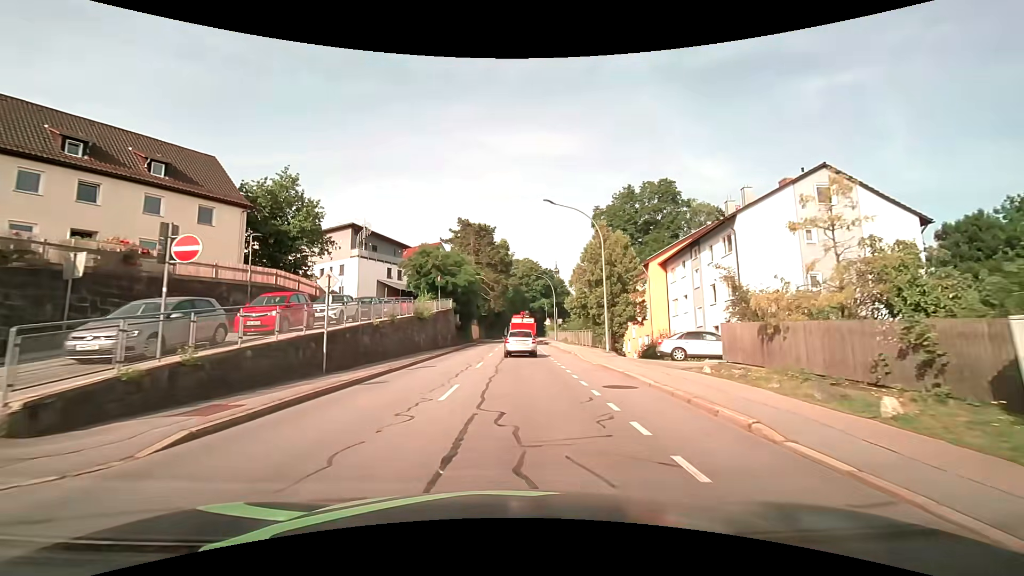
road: tertiary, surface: asphalt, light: Day
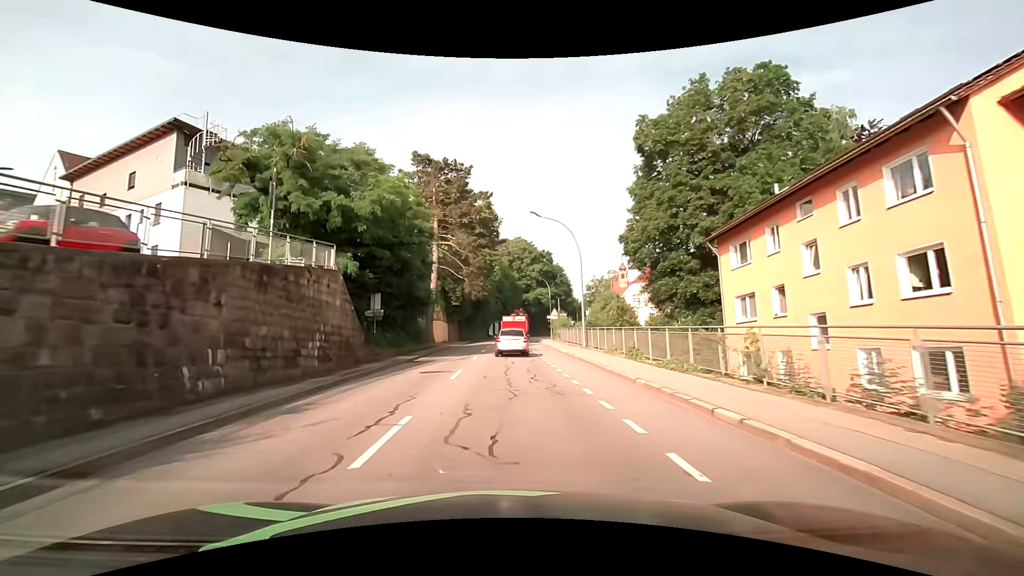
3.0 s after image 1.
(+0.6, +32.2) m; +1°
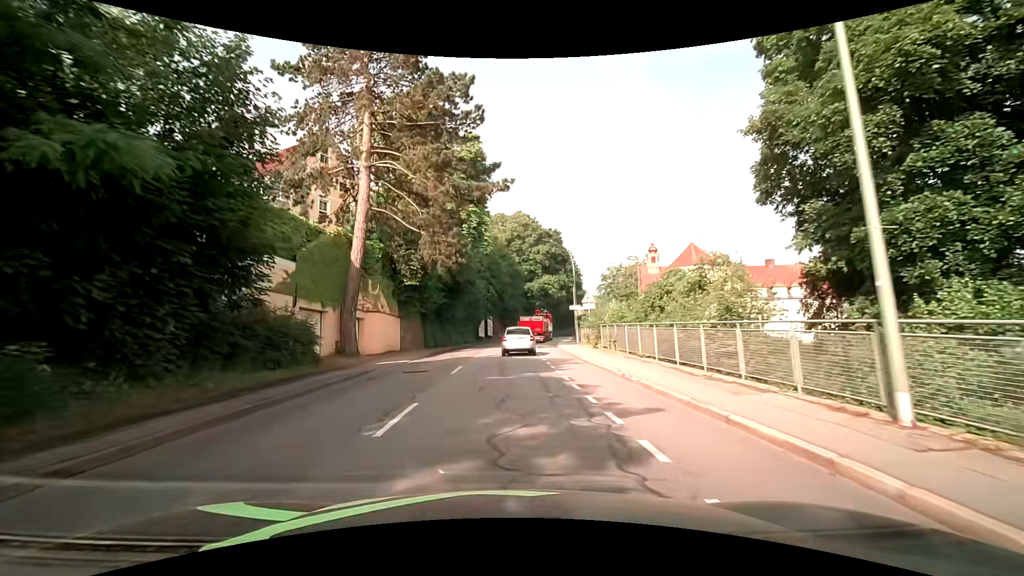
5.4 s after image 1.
(+0.1, +25.6) m; 0°
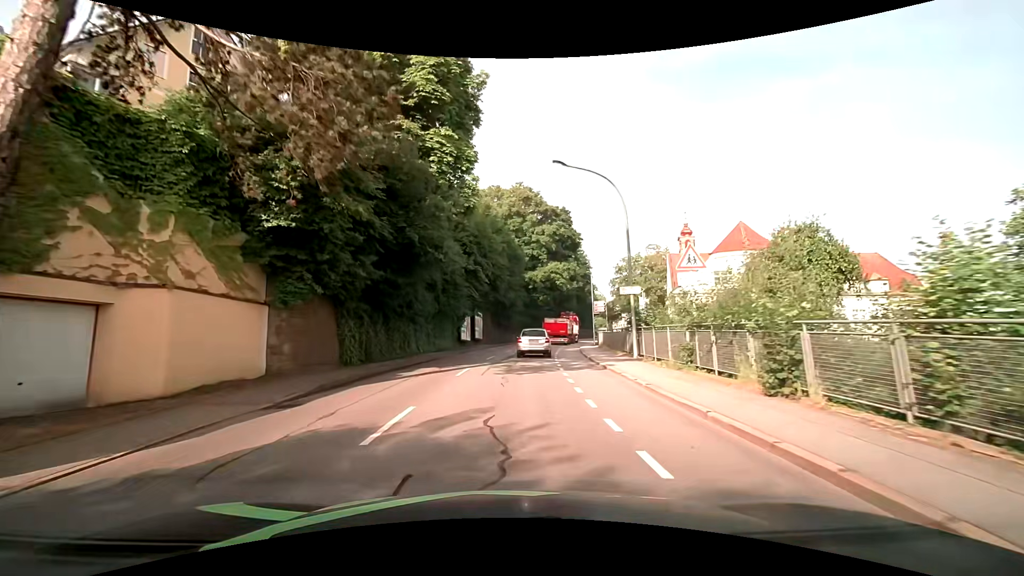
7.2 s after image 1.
(+0.1, +18.5) m; 0°
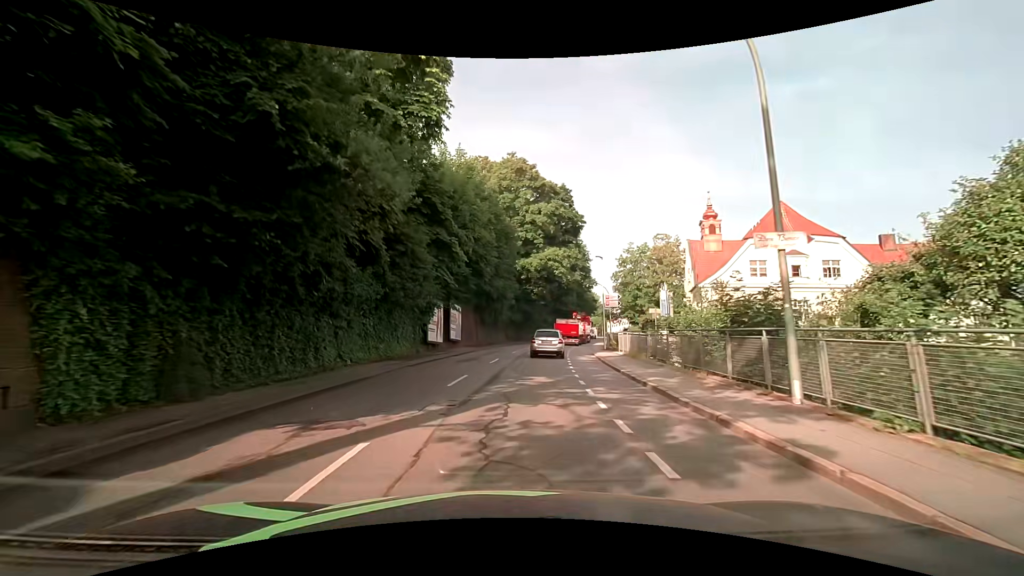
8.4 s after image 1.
(+0.2, +12.1) m; +2°
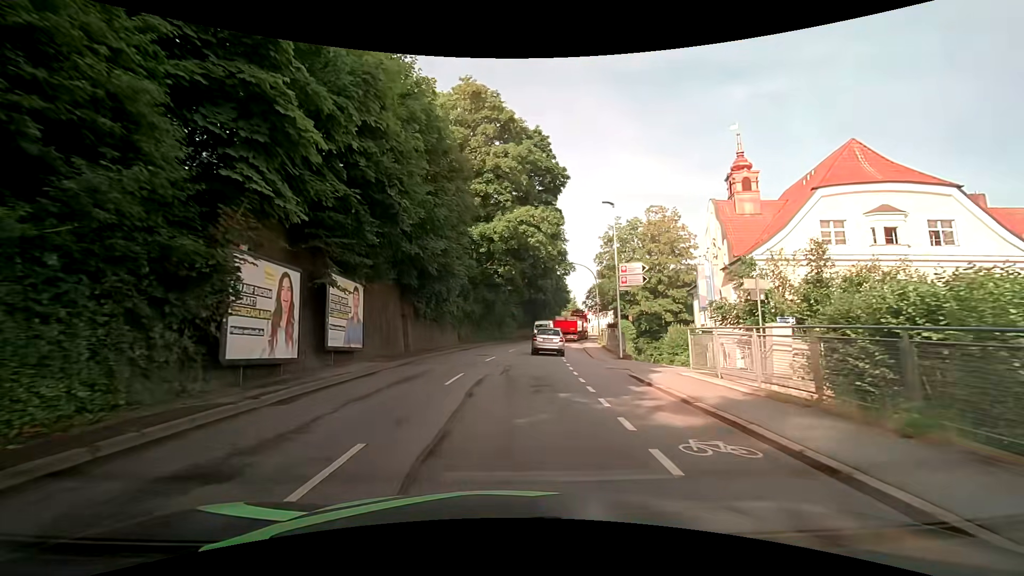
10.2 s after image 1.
(+0.7, +18.1) m; +4°
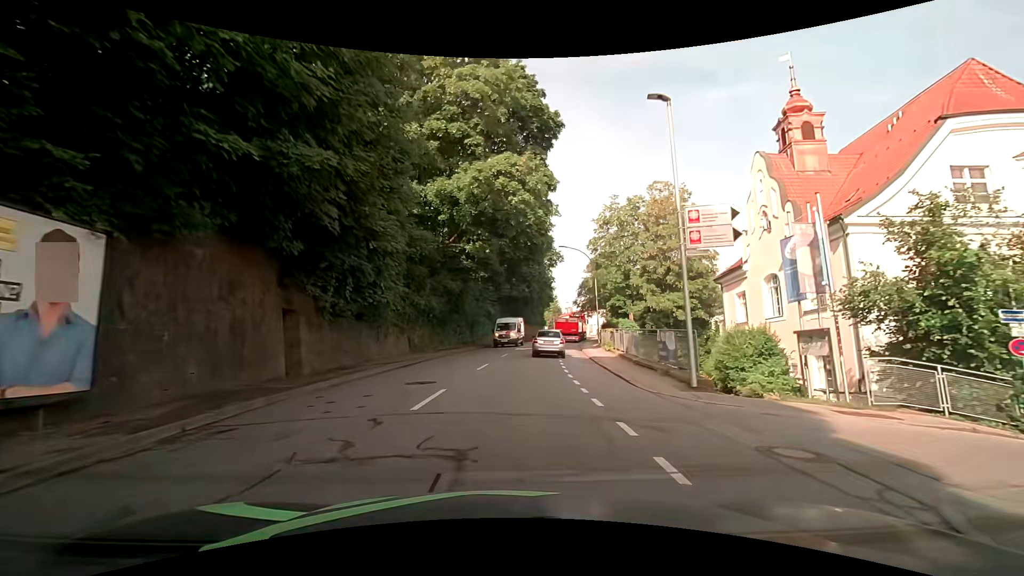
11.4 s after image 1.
(+0.3, +12.4) m; +2°
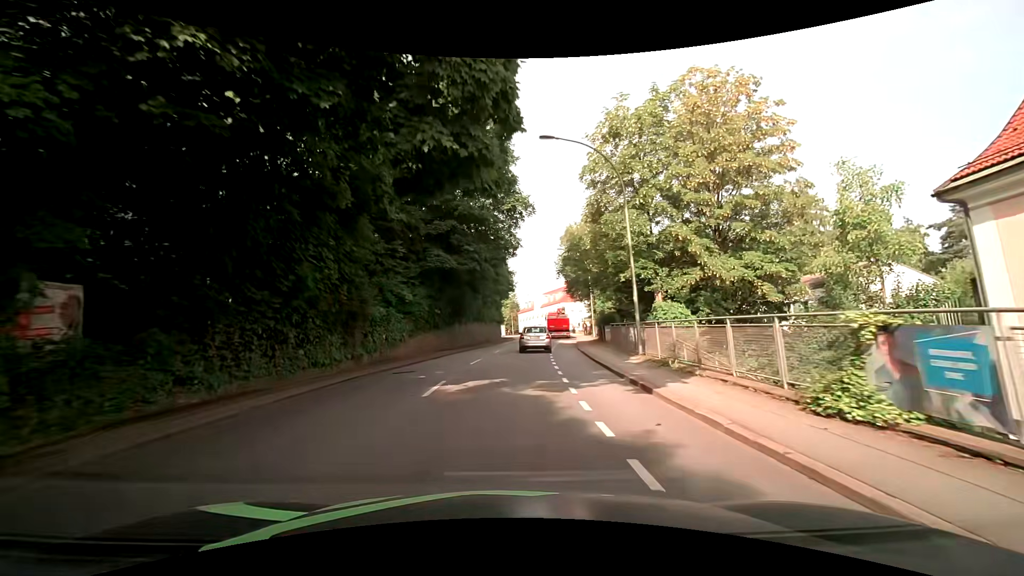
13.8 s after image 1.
(+1.4, +25.2) m; +5°
(0, +10) (0, +20) (+1, +30) (+2, +40) (+3, +50) (+5, +60) (+6, +70) (+7, +80) (+6, +90) (+5, +100) m
